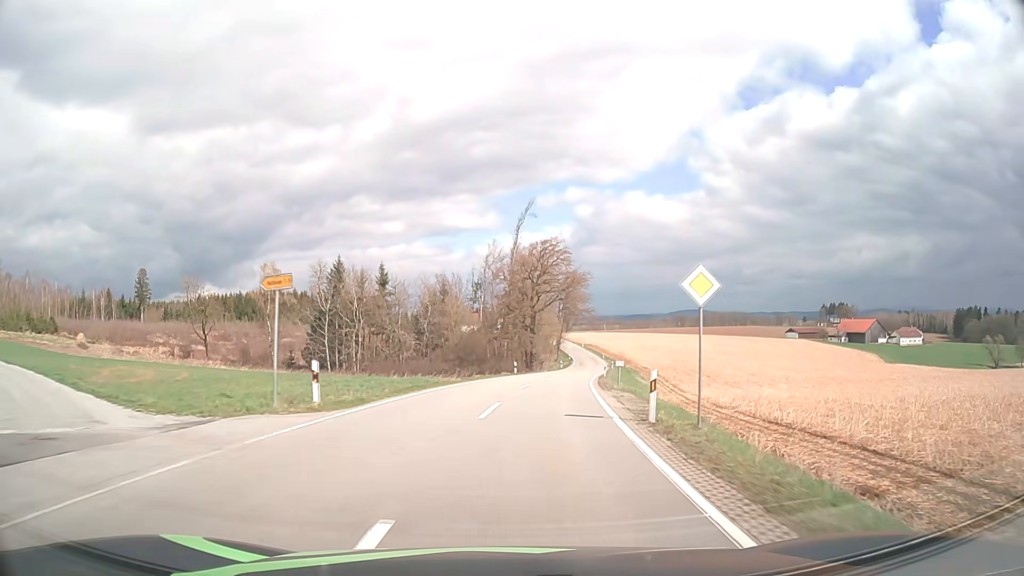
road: tertiary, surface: asphalt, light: Day
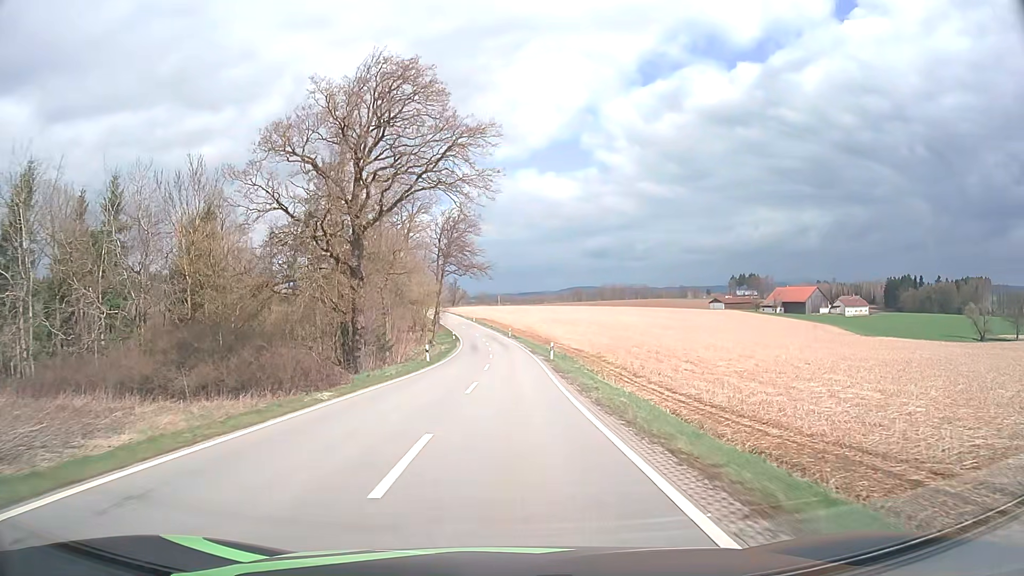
(+5.7, +54.7) m; +9°
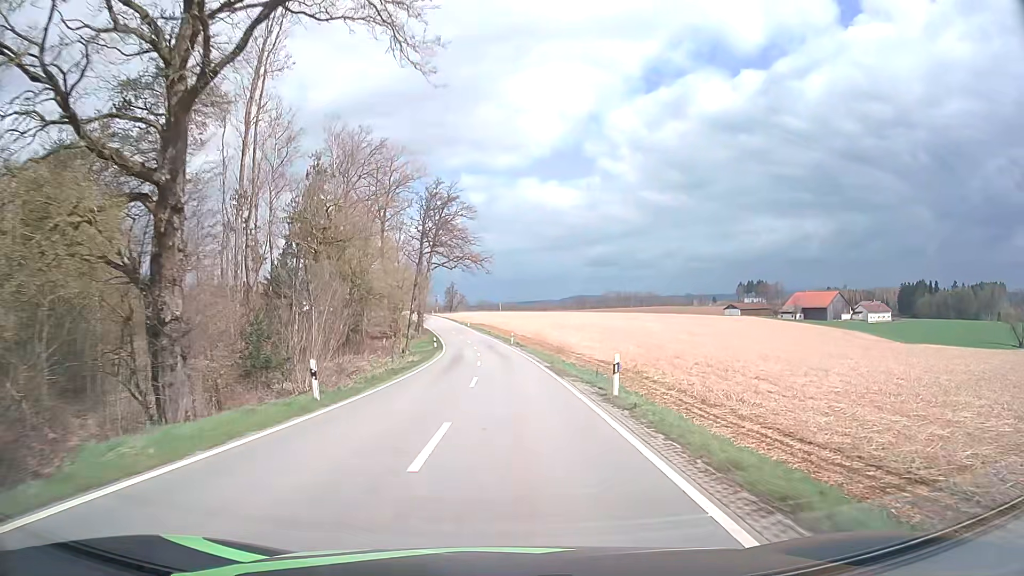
(+0.1, +22.7) m; 0°
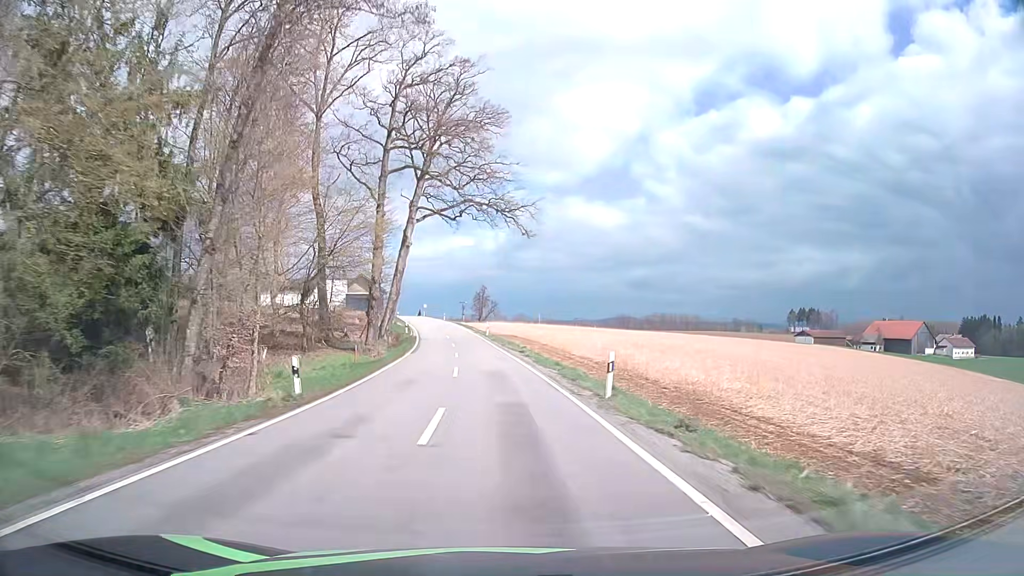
(-0.9, +46.4) m; -3°
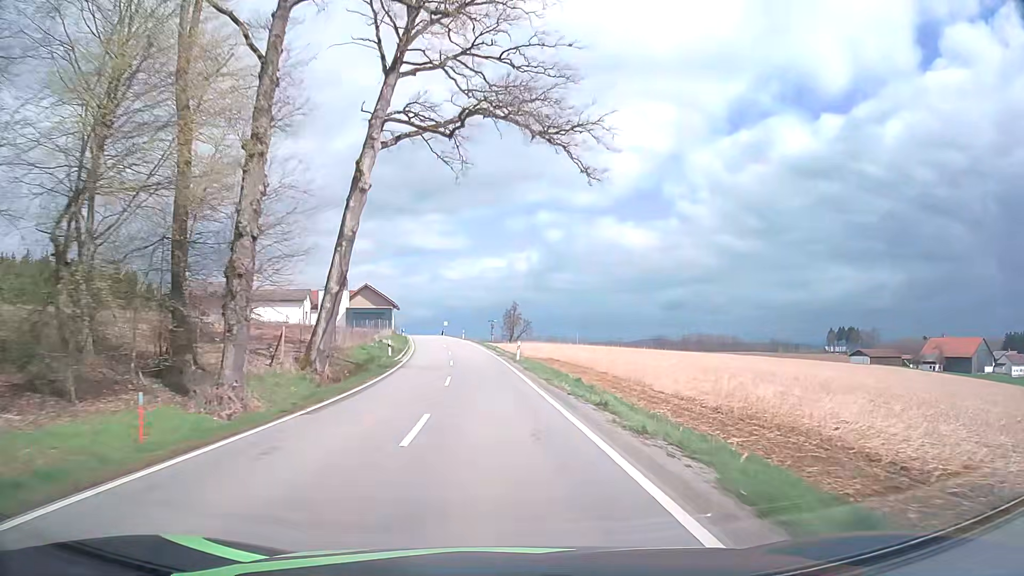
(-0.5, +23.6) m; -3°
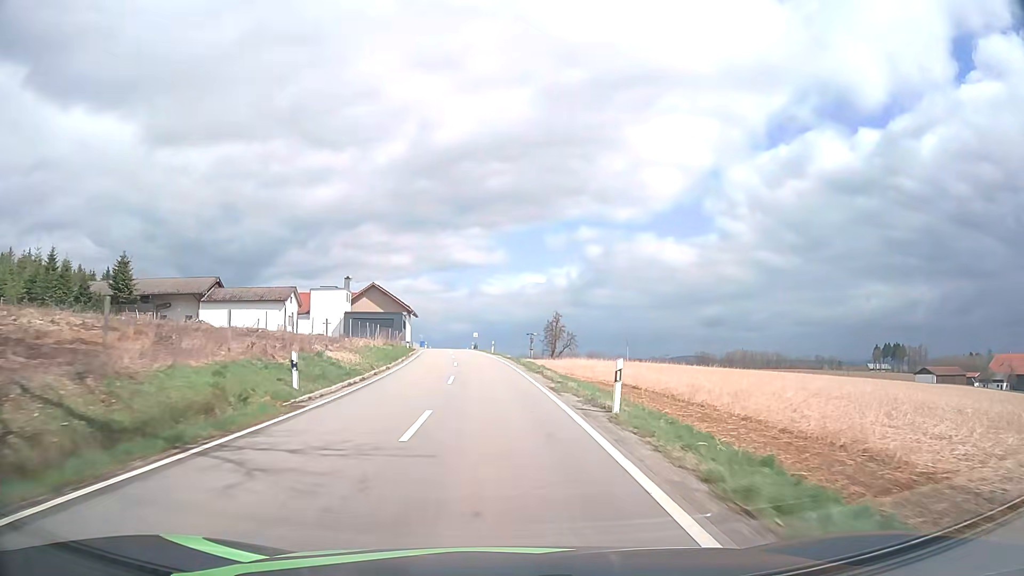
(-0.7, +23.7) m; -4°
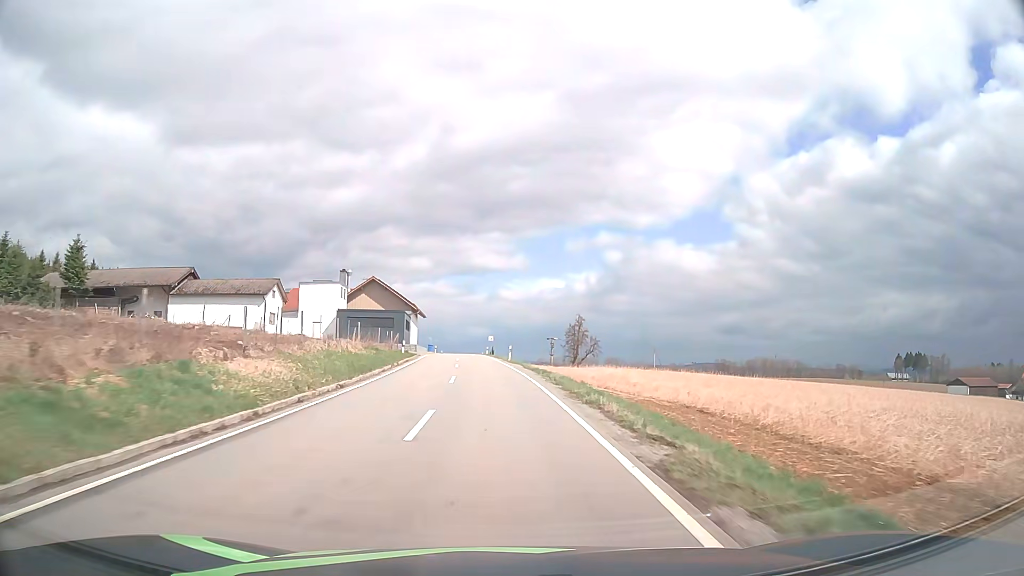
(-0.1, +11.9) m; -1°
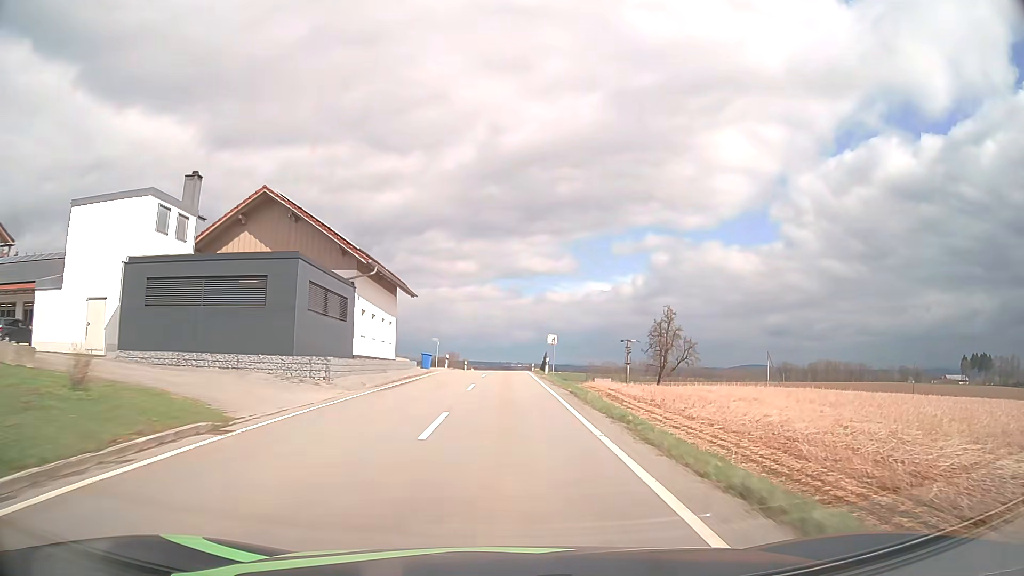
(-2.1, +47.7) m; -4°
(0, +10) (0, +20) (0, +30) (0, +40) (0, +50) (0, +60) (0, +70) (+1, +80) (+1, +90) (+1, +100) m
